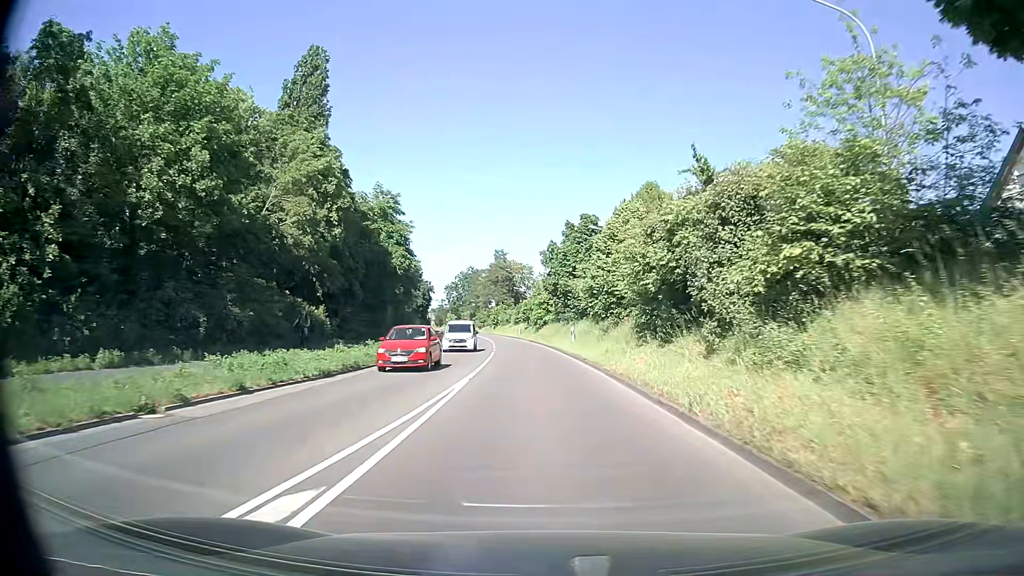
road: secondary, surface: asphalt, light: Day
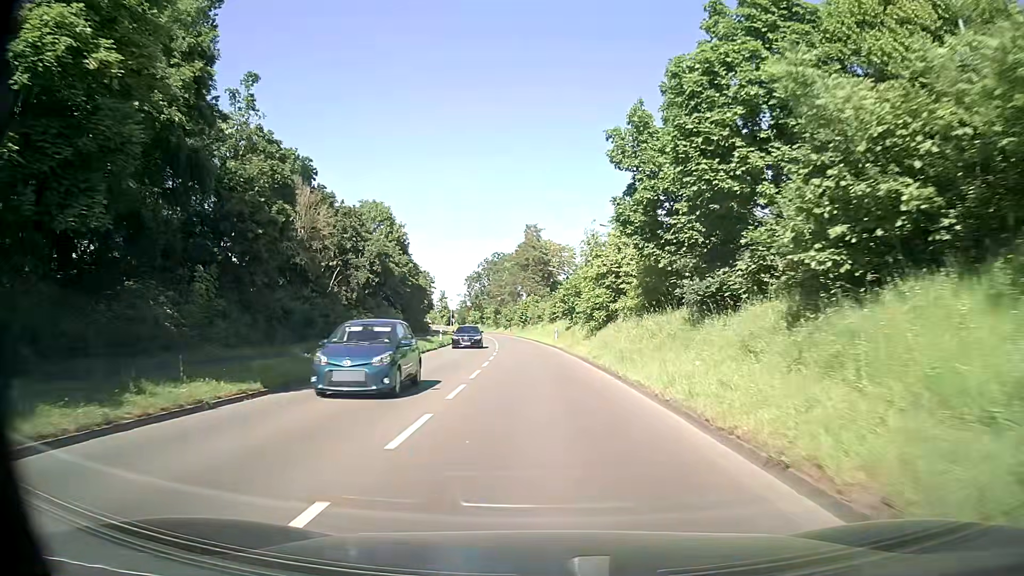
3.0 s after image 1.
(-1.2, +38.1) m; -4°
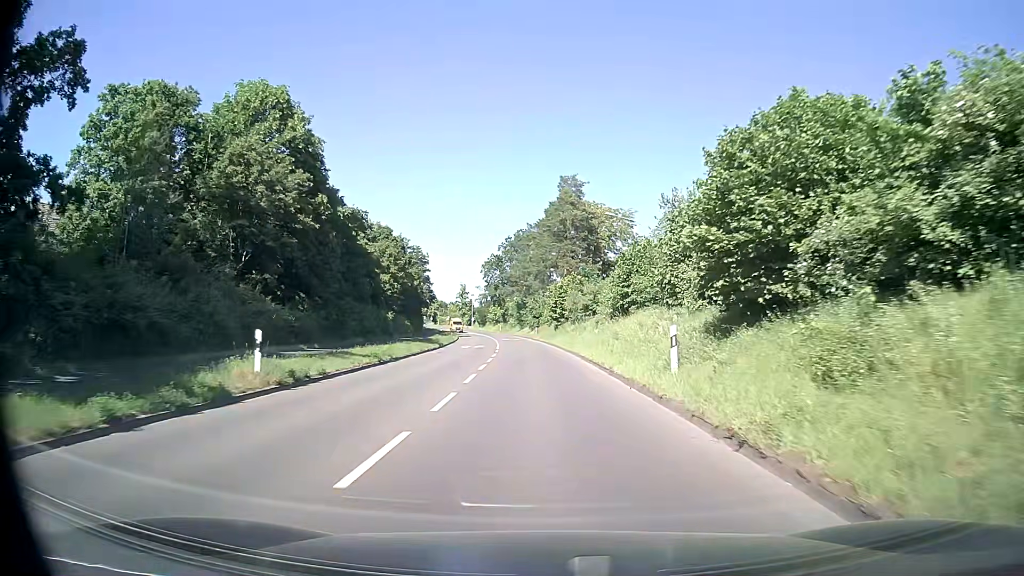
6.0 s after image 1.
(-0.8, +38.2) m; -3°
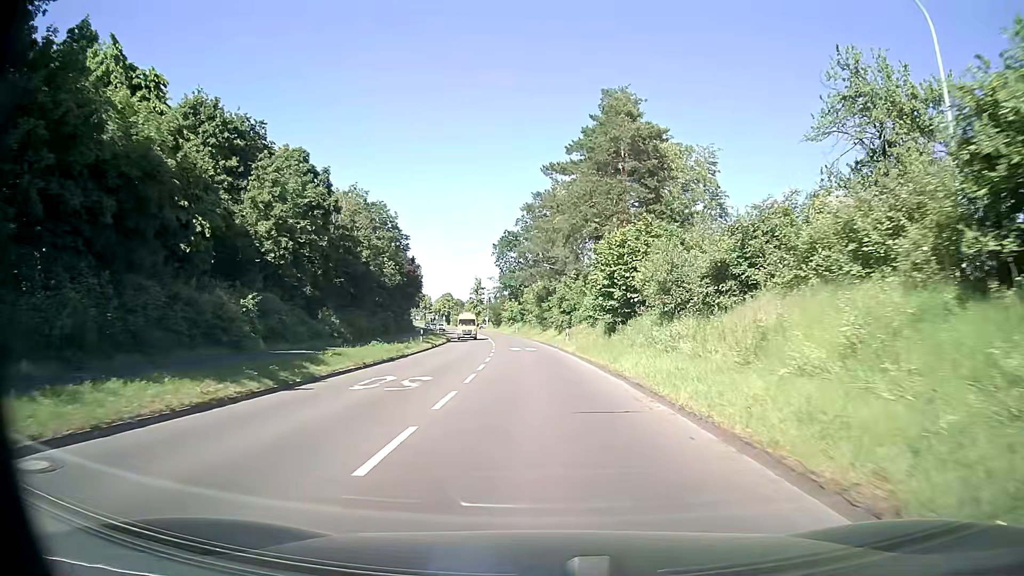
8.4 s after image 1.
(-0.6, +30.6) m; -3°
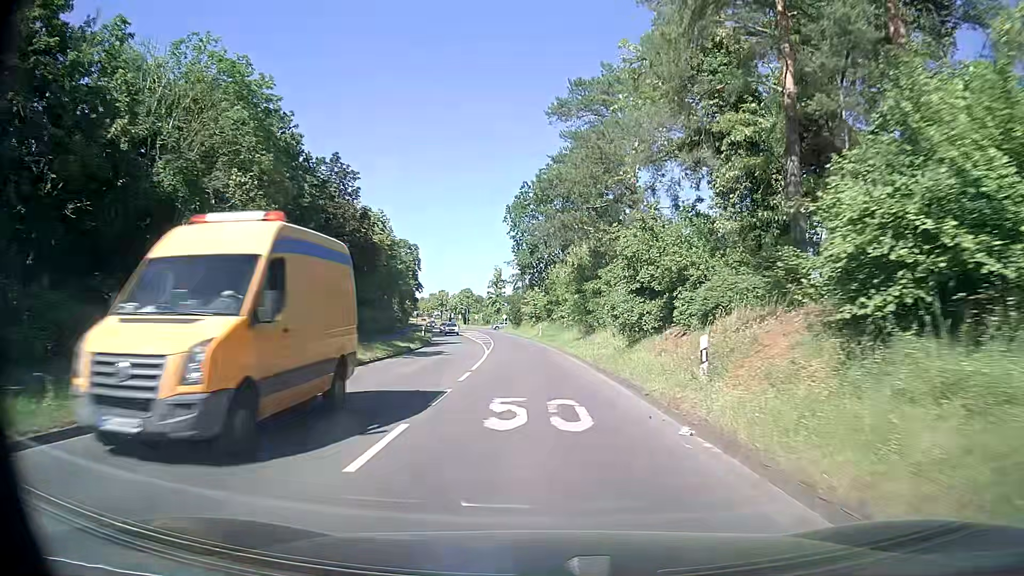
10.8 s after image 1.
(-0.4, +30.6) m; -2°
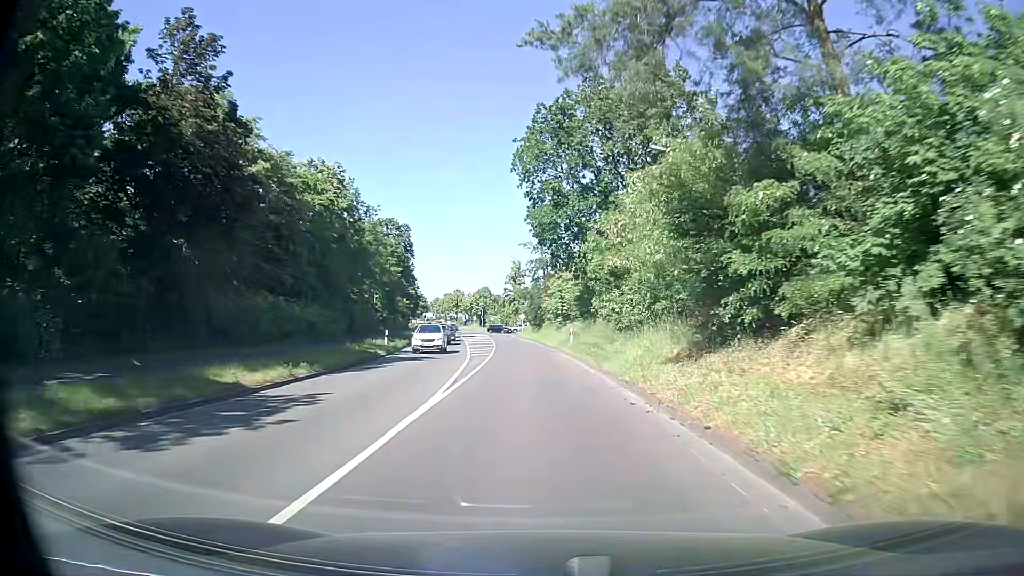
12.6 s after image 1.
(-0.3, +22.9) m; -2°
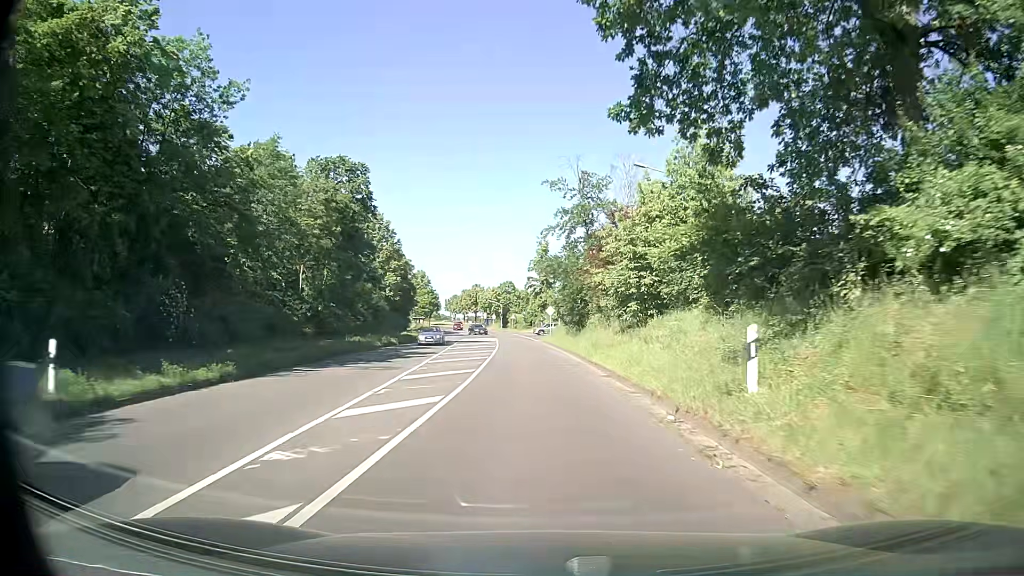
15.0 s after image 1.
(-0.6, +30.5) m; -2°
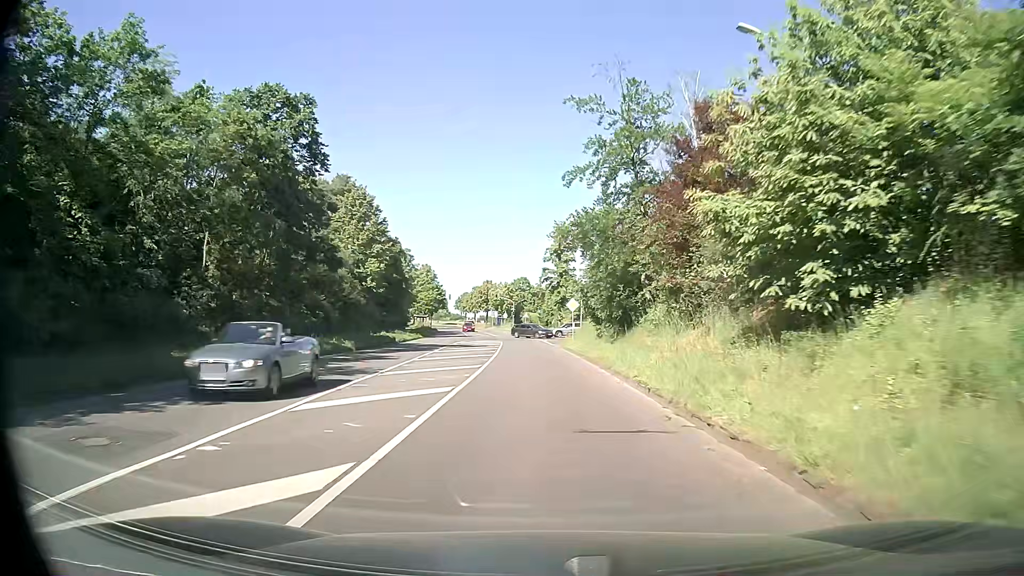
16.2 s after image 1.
(-0.1, +15.2) m; -1°
(0, +10) (0, +20) (0, +30) (-1, +40) (-1, +50) (-2, +60) (-3, +70) (-4, +80) (-5, +90) (-6, +100) m
